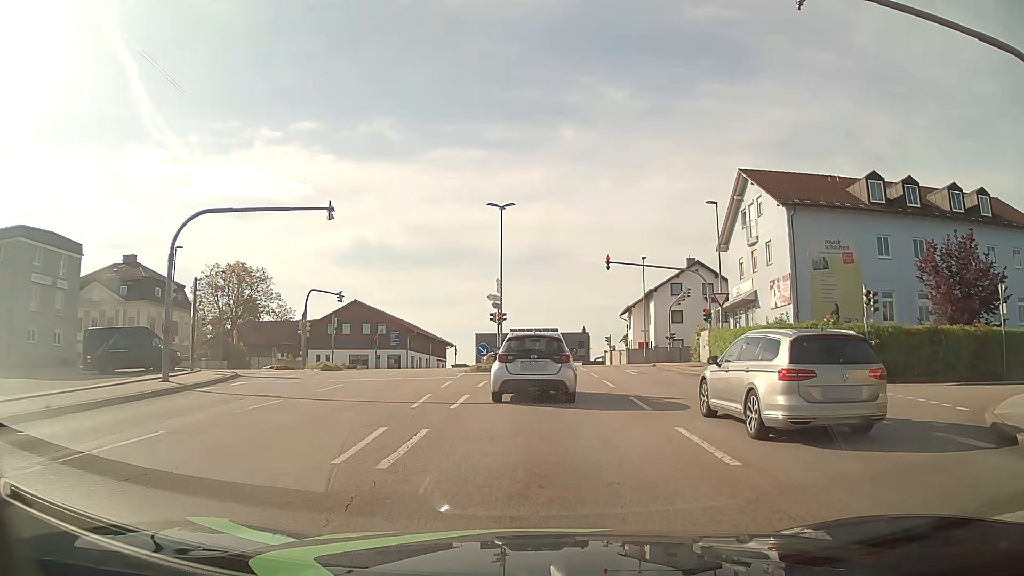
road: tertiary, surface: asphalt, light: Day
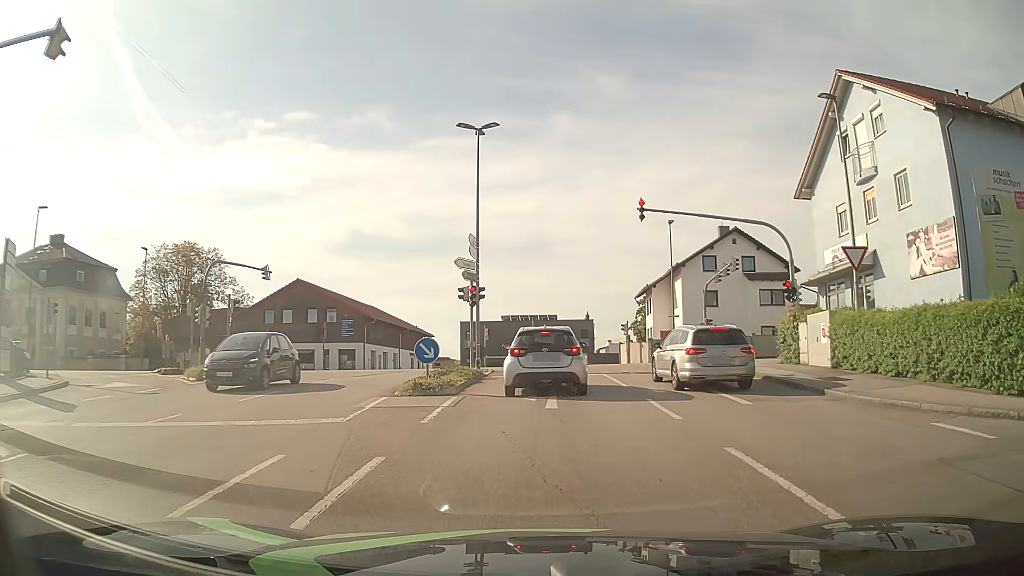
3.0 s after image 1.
(+0.3, +15.0) m; +2°
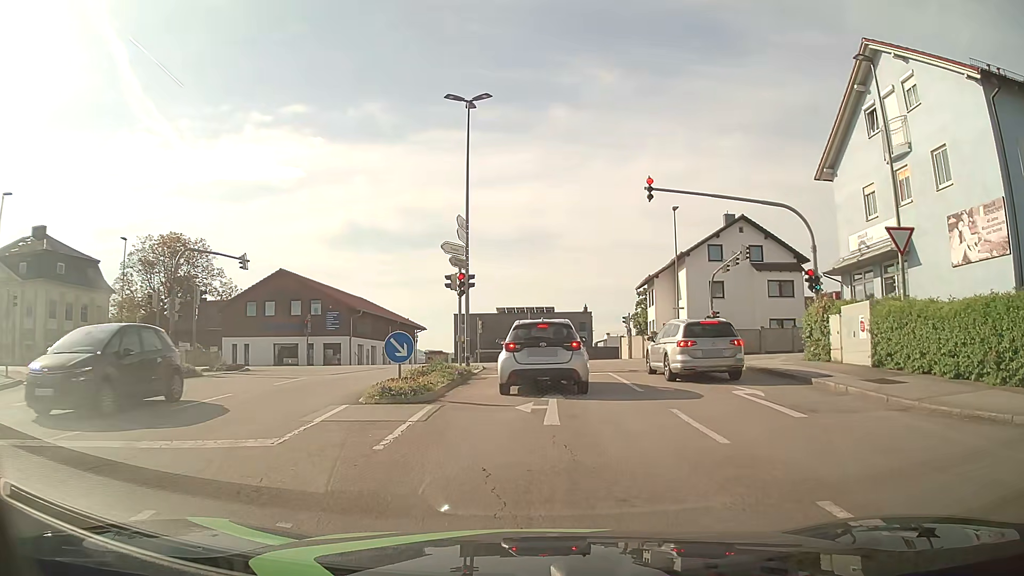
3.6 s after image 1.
(0.0, +2.7) m; 0°
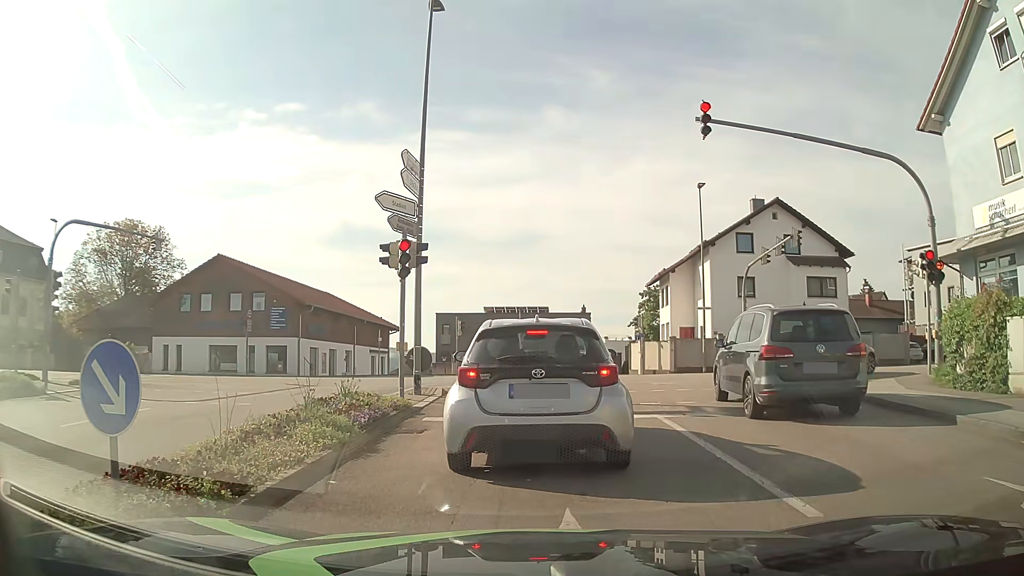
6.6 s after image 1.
(0.0, +8.6) m; -2°
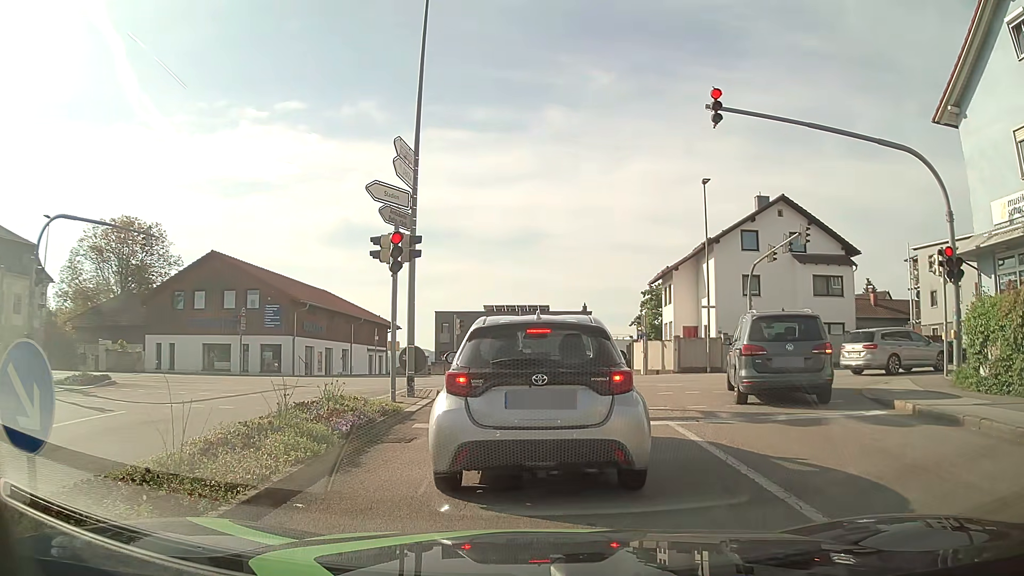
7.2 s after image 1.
(0.0, +0.8) m; +1°
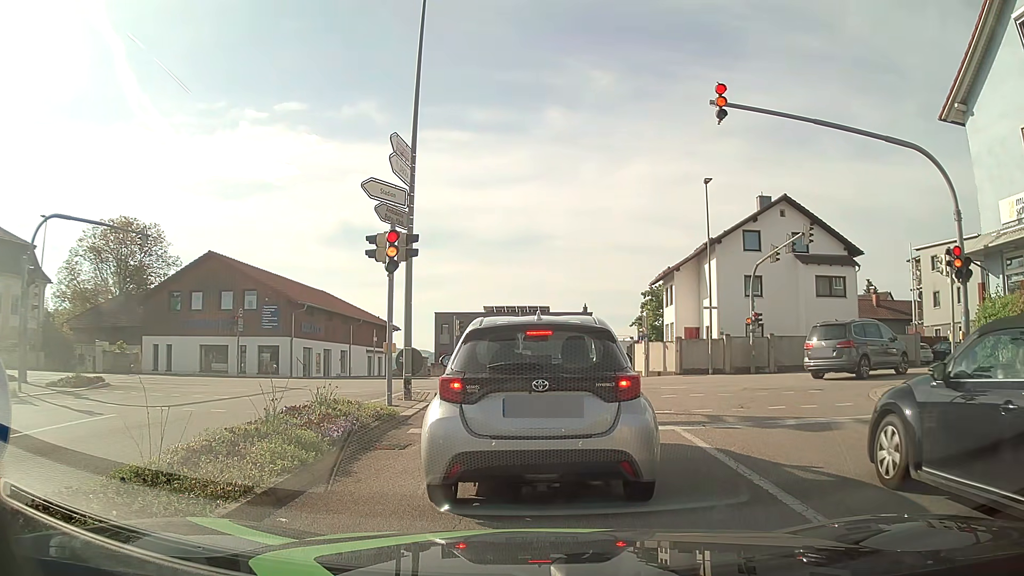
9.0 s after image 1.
(0.0, +0.4) m; 0°
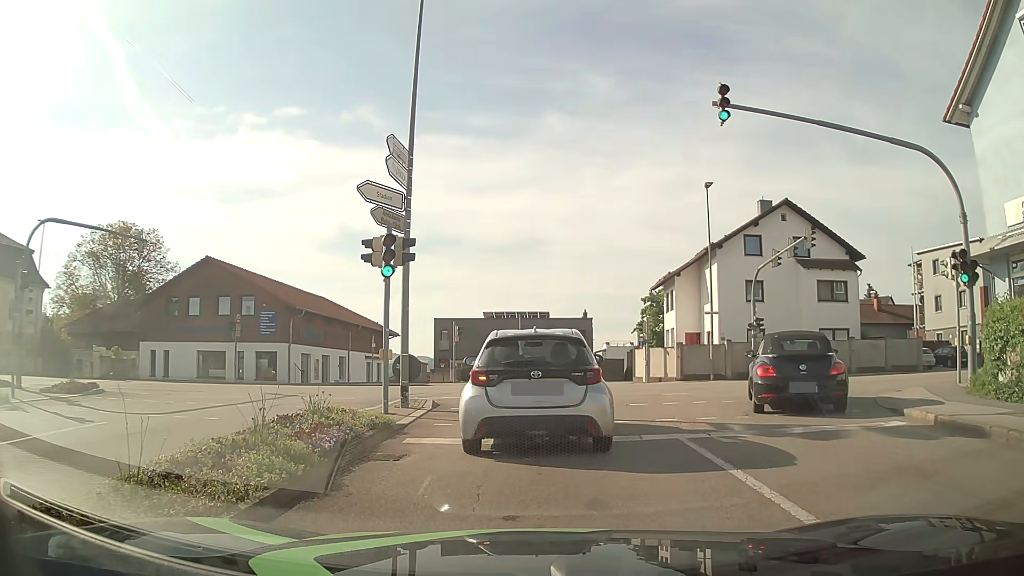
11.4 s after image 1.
(0.0, +0.4) m; 0°
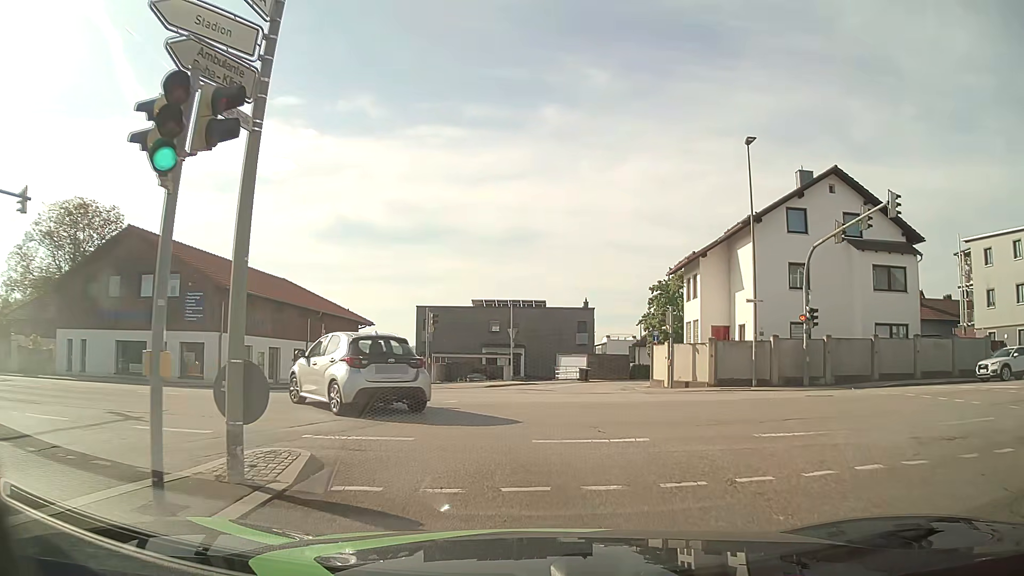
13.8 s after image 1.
(+0.1, +8.4) m; +1°
(0, +10) (-5, +19) (-14, +23) (-23, +24) (-33, +24) (-43, +23) (-53, +23) (-63, +22) (-73, +22) (-83, +21) m
